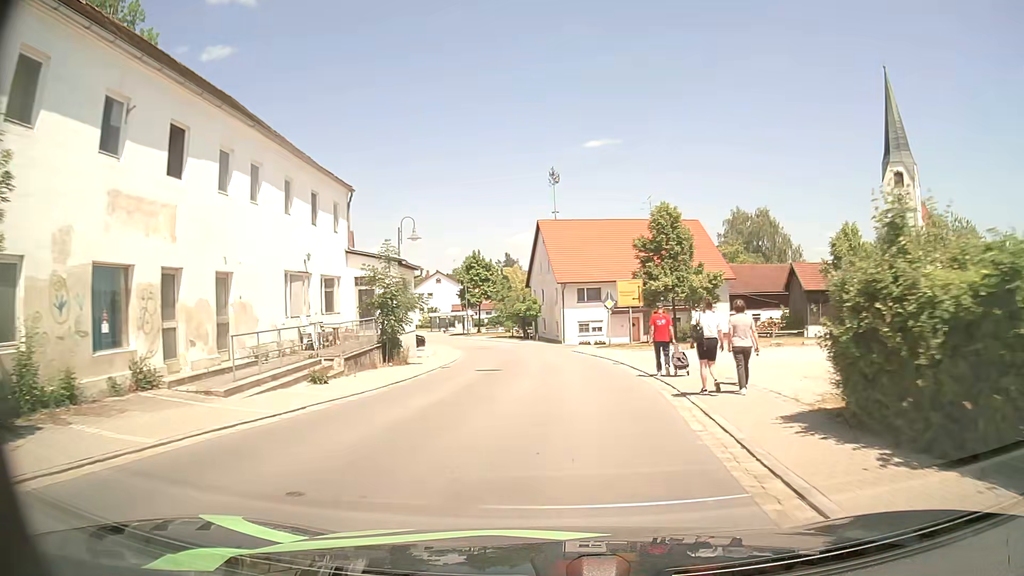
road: secondary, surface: asphalt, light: Day
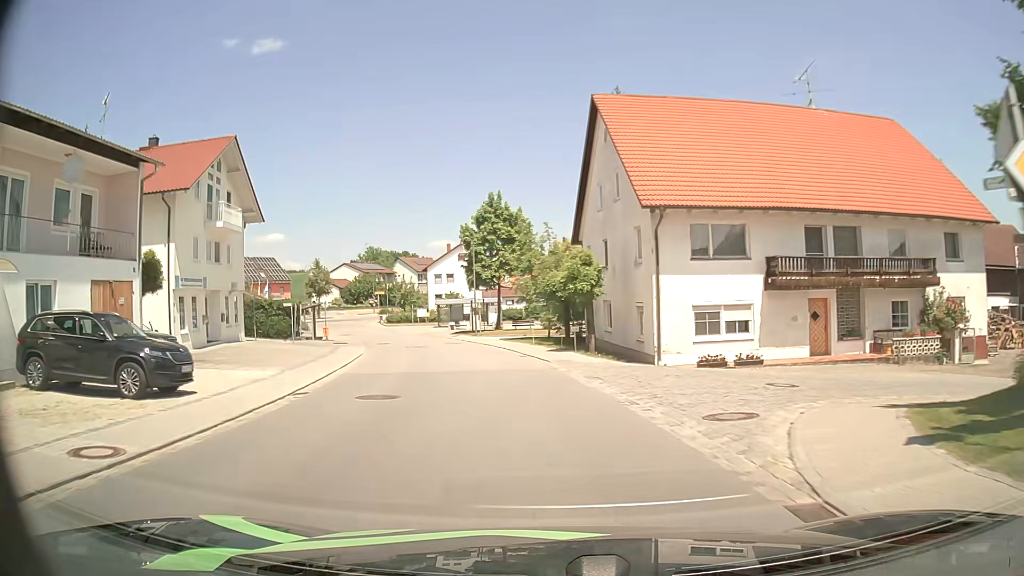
(-0.1, +34.5) m; -5°
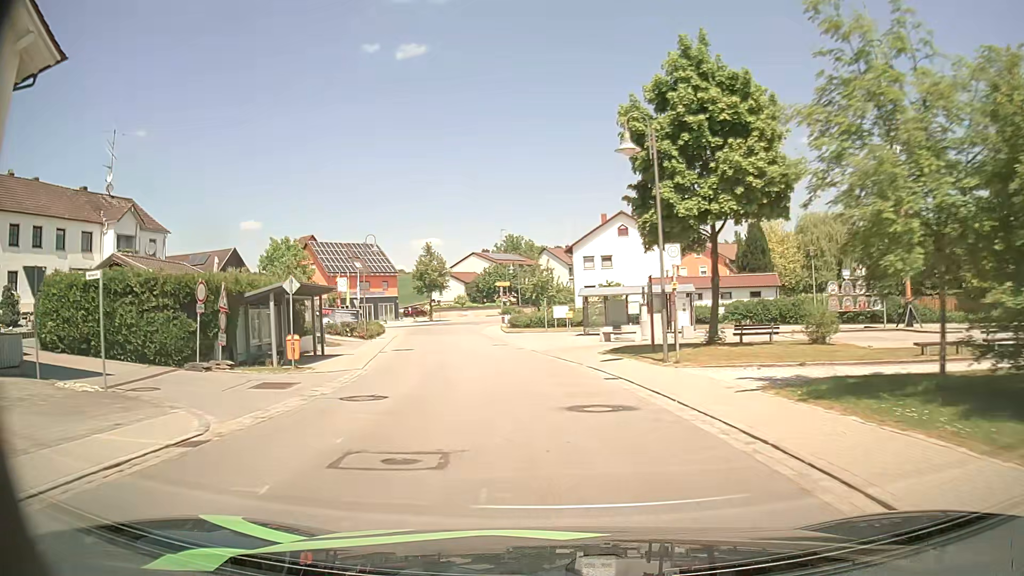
(-3.4, +29.5) m; -13°
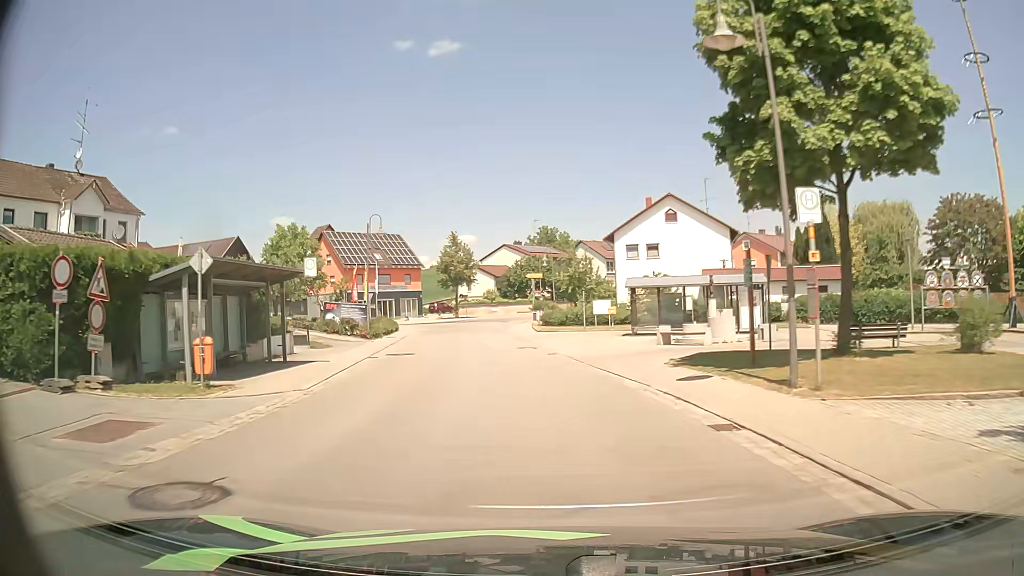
(-0.2, +7.6) m; -3°
(0, +10) (-1, +20) (-3, +30) (-4, +40) (-5, +50) (-4, +60) (-3, +70) (+1, +79) (+6, +87) (+13, +95) m
